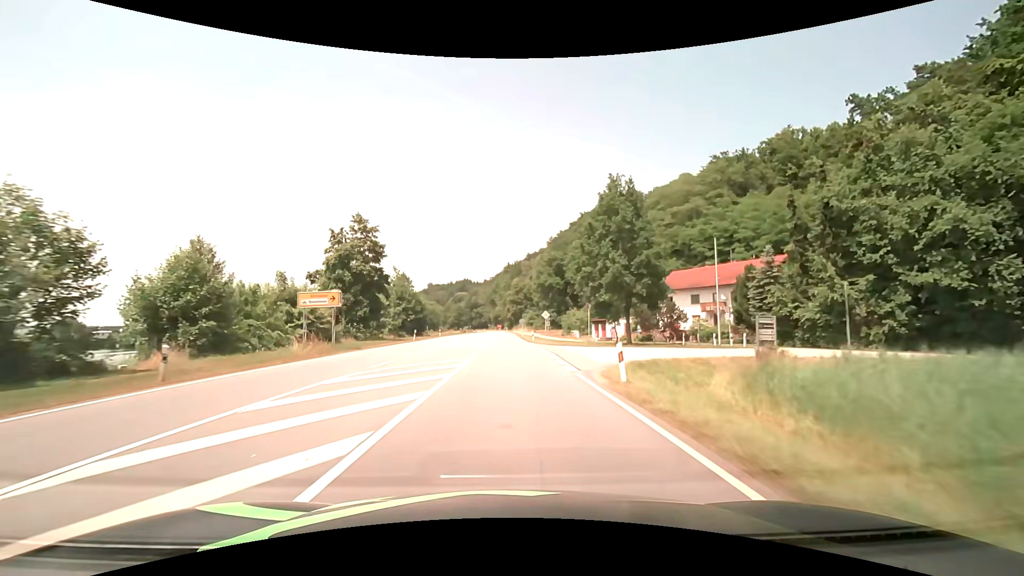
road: primary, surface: asphalt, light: Day
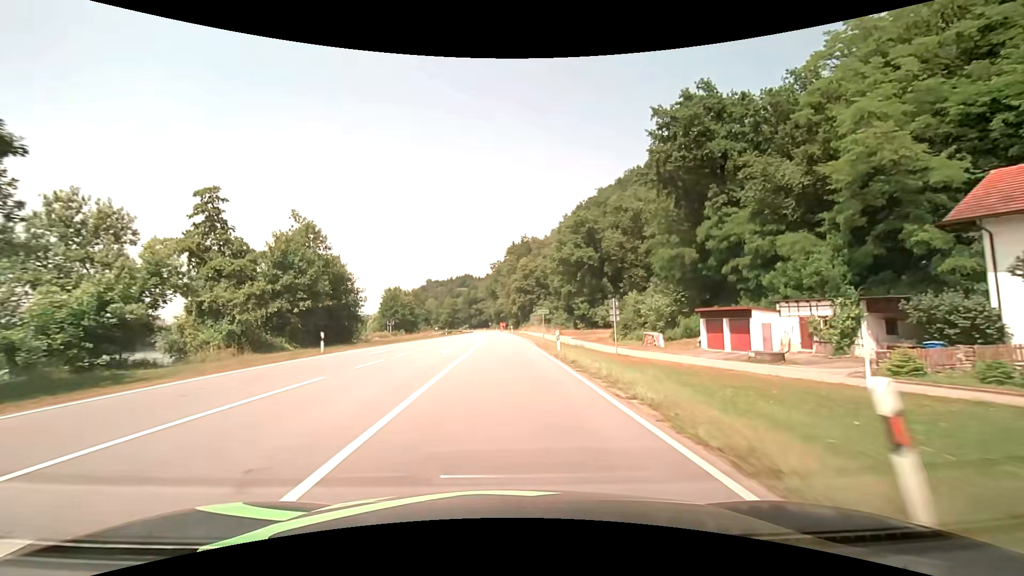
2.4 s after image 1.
(0.0, +46.6) m; -1°
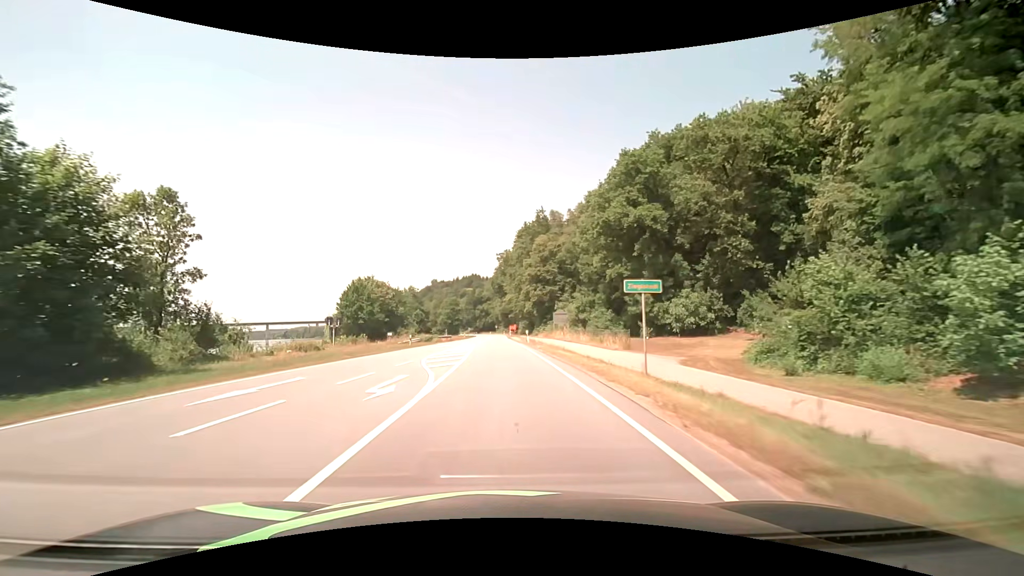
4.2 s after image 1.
(-0.1, +33.1) m; -1°
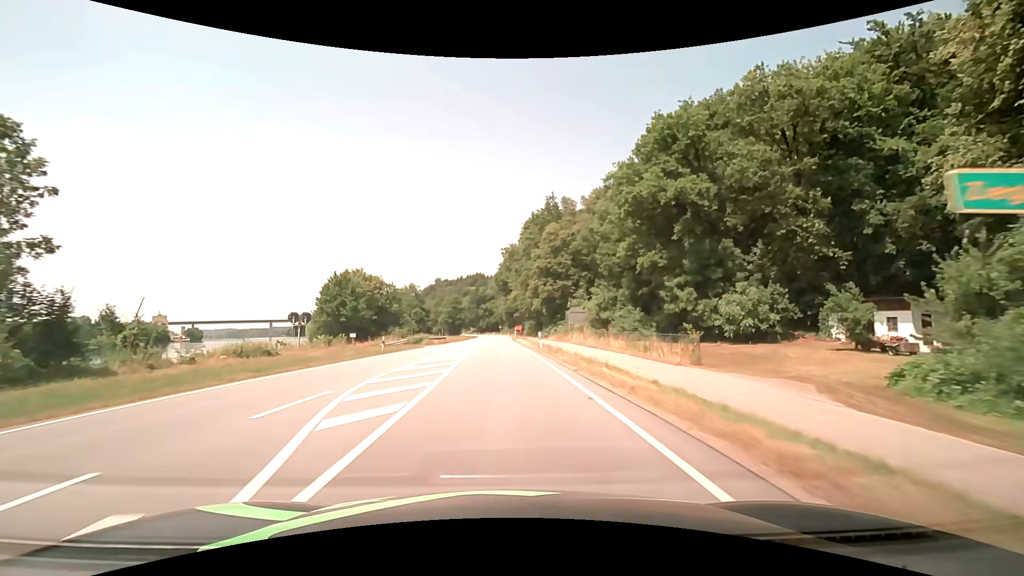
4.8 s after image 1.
(-0.1, +10.7) m; -1°
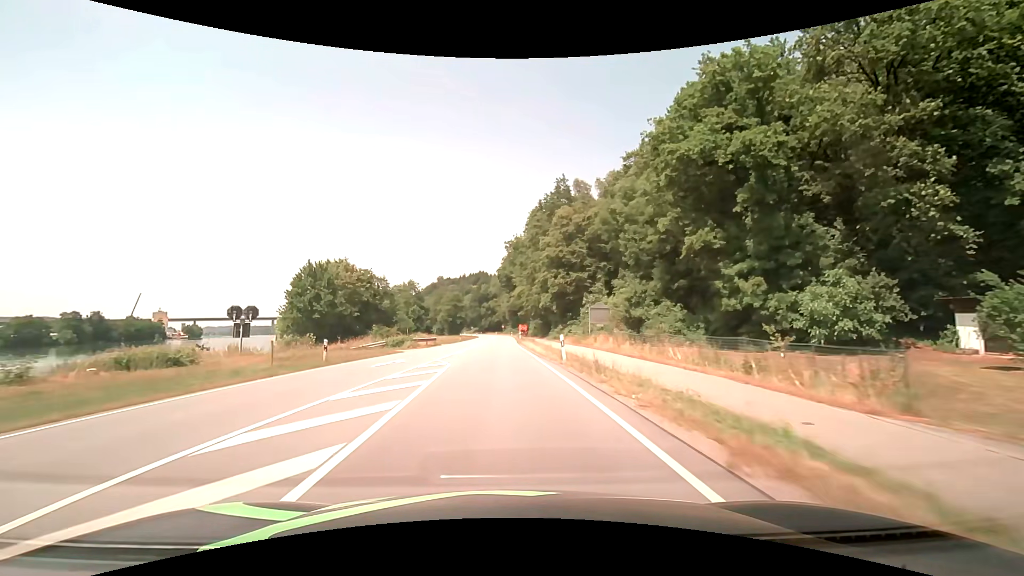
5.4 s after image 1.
(0.0, +10.6) m; 0°
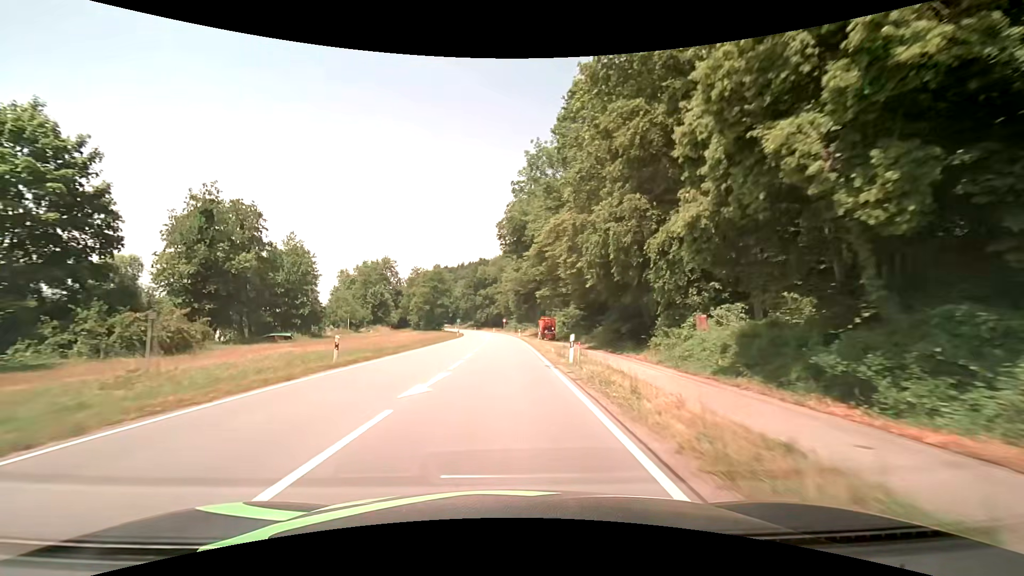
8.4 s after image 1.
(-0.4, +51.3) m; 0°
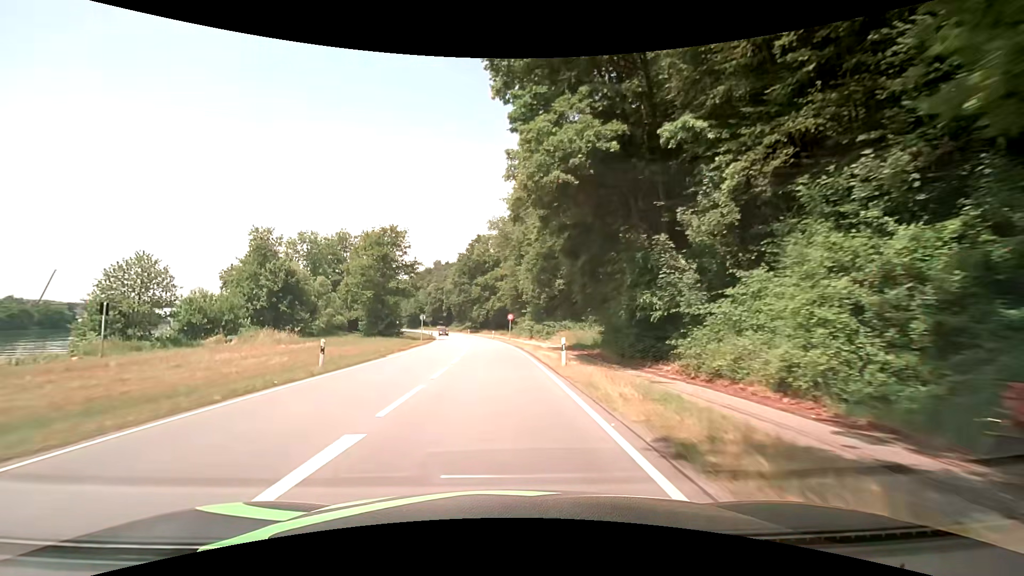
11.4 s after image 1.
(+0.1, +50.1) m; -1°
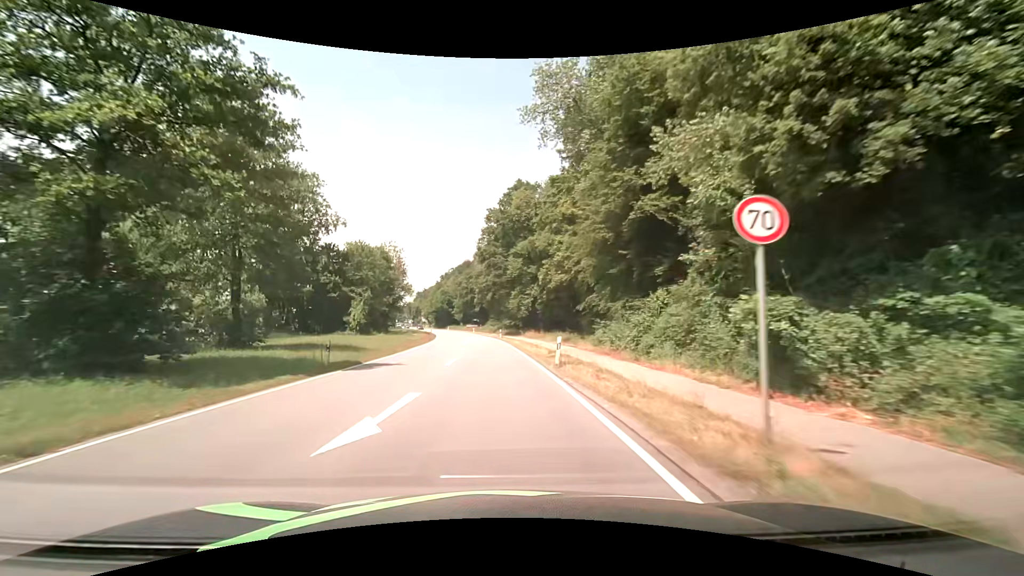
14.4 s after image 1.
(-1.4, +49.9) m; -4°
(0, +10) (0, +20) (-1, +30) (-2, +40) (-2, +50) (-3, +60) (-4, +70) (-6, +80) (-7, +90) (-9, +99) m
